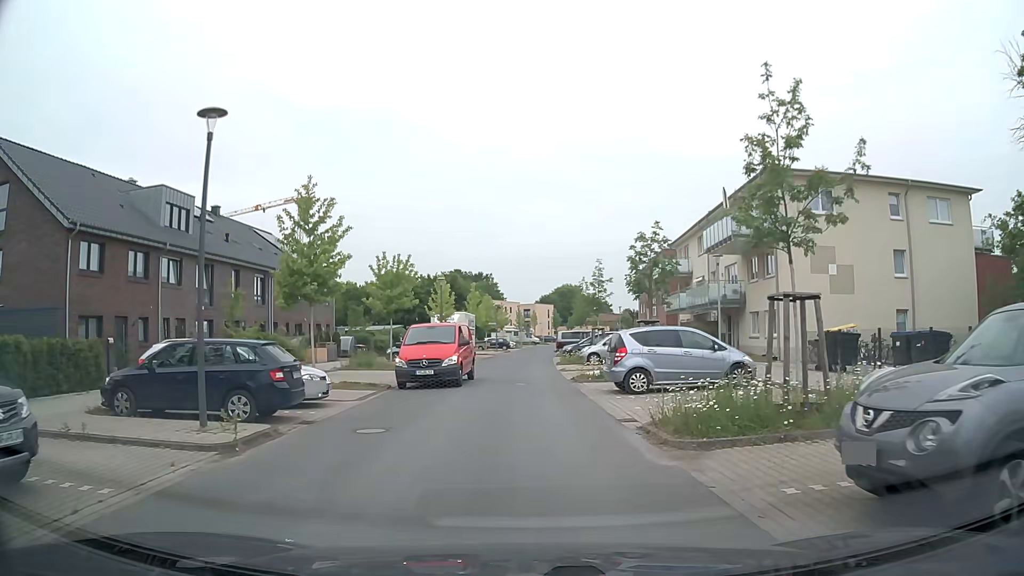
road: residential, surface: asphalt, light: Day
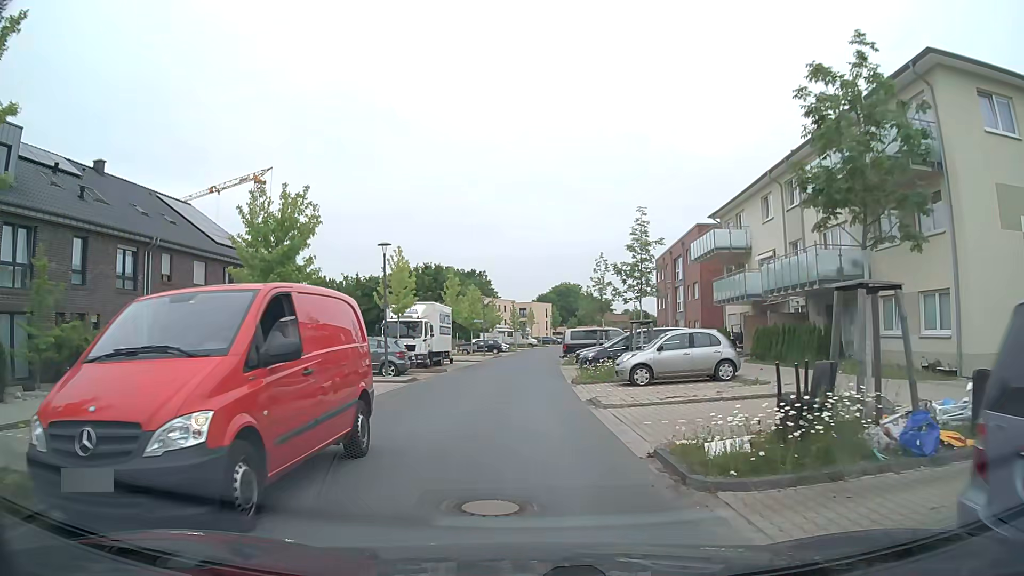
(+0.2, +15.1) m; +1°
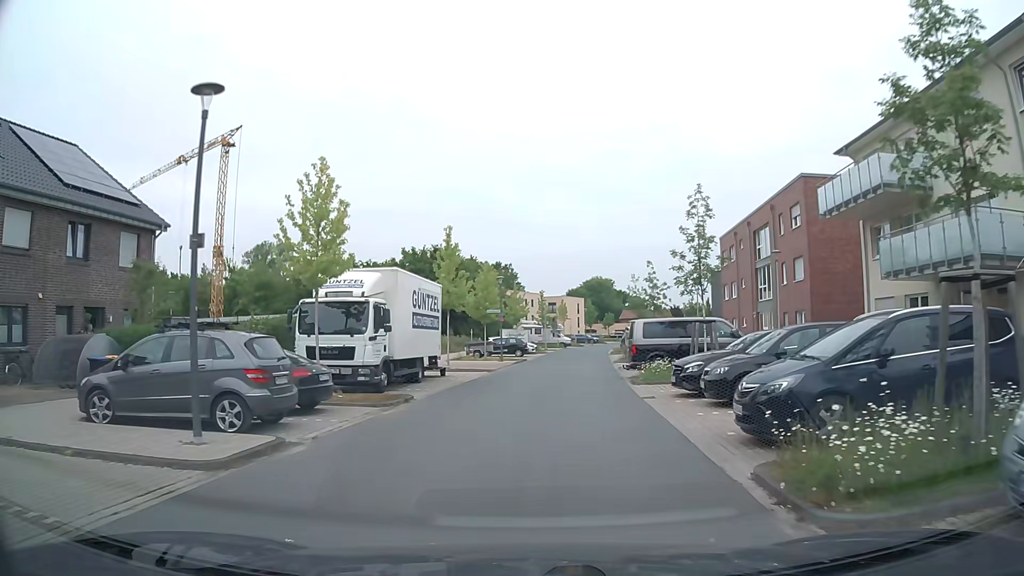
(-0.3, +16.5) m; -3°
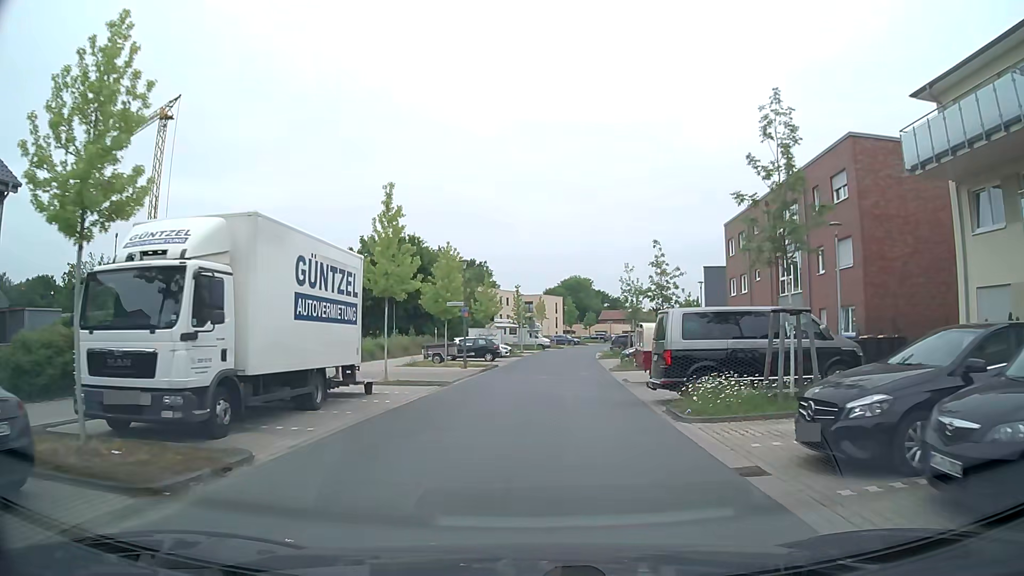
(+0.2, +8.9) m; +2°
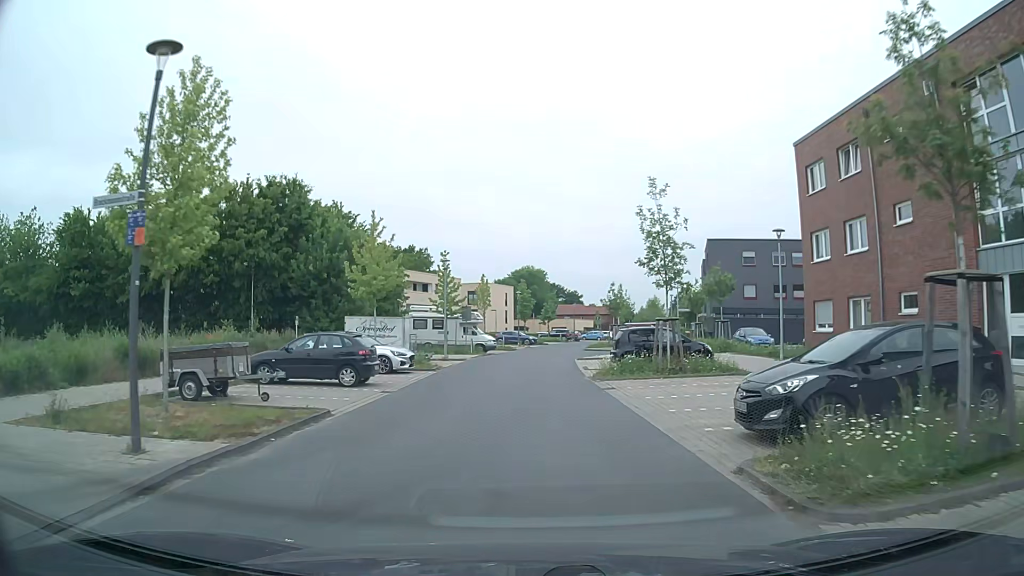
(+1.0, +24.0) m; +5°
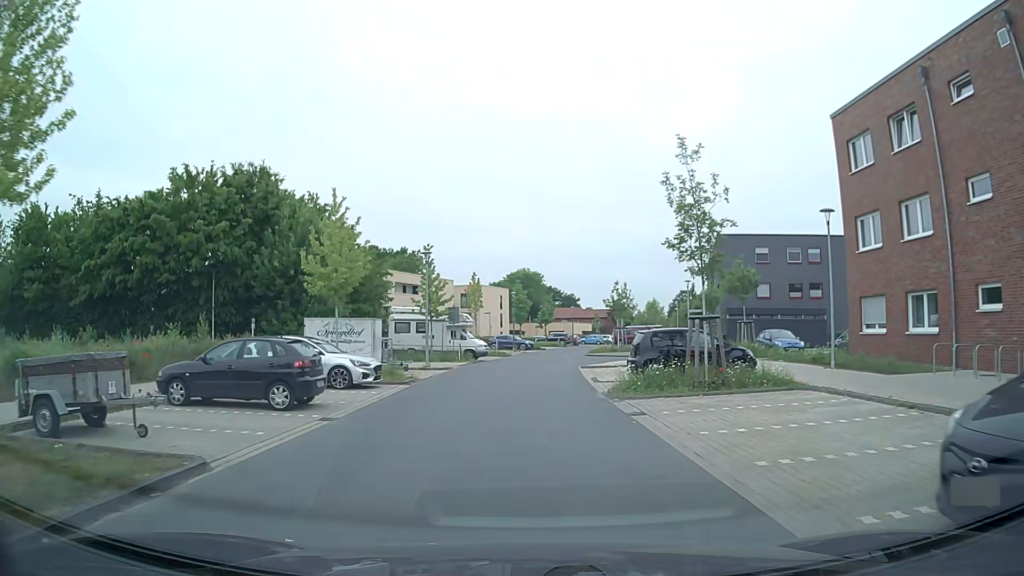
(0.0, +5.0) m; 0°
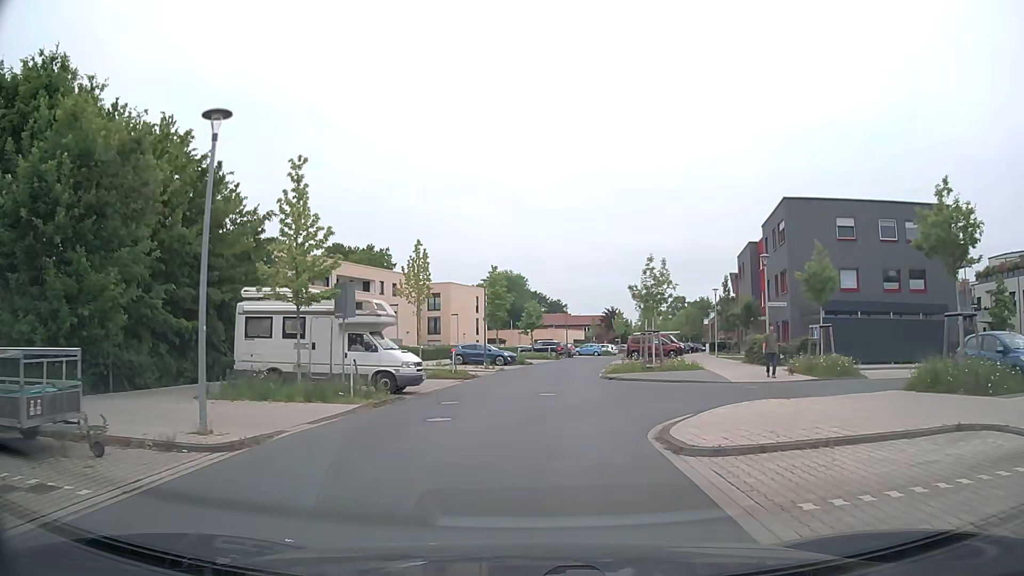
(+0.2, +19.6) m; +2°
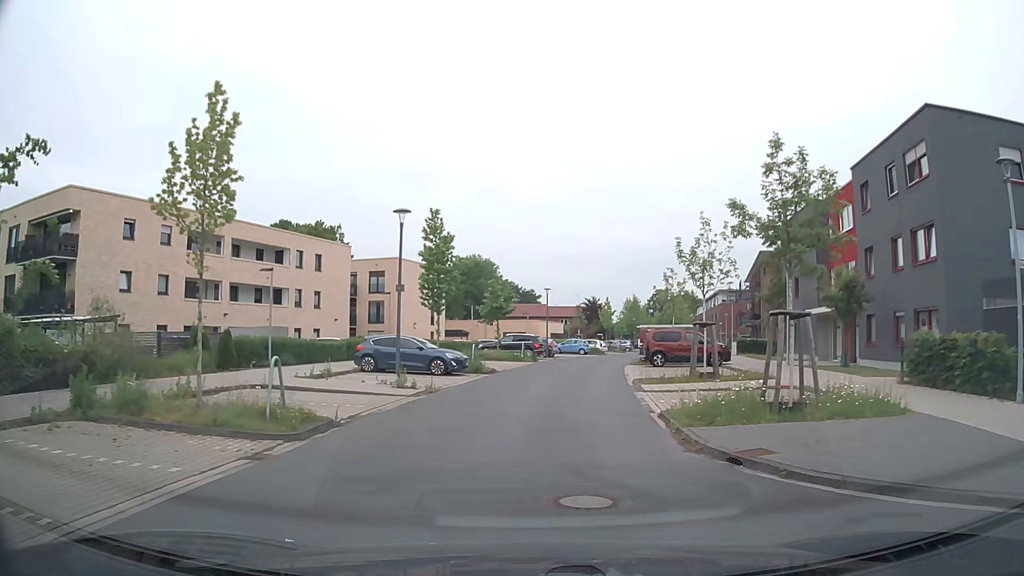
(+0.3, +18.8) m; +2°
(0, +10) (+1, +20) (+2, +30) (+4, +40) (+6, +50) (+8, +59) (+11, +69) (+14, +78) (+17, +88) (+19, +98) m
